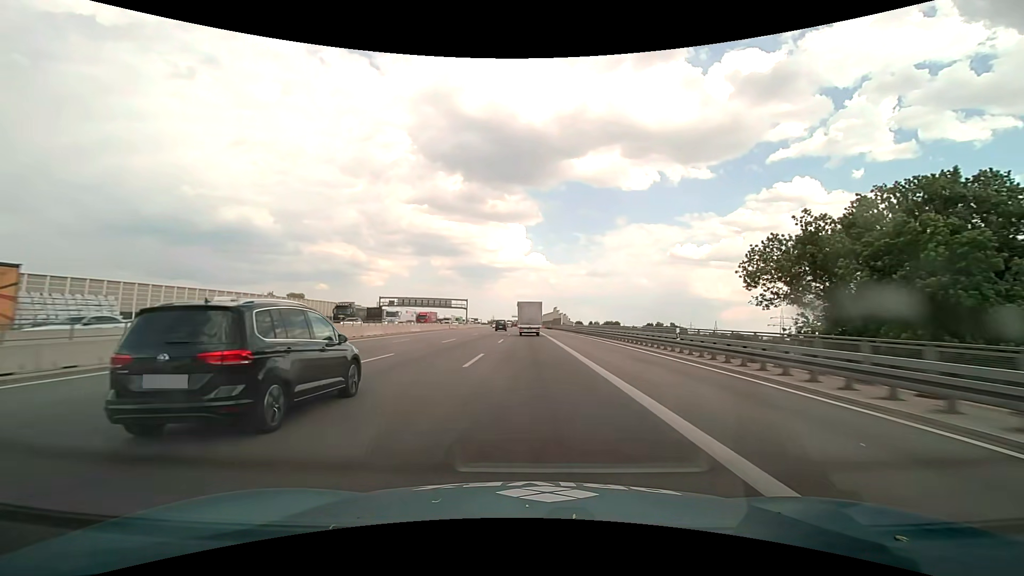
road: motorway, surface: asphalt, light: Day
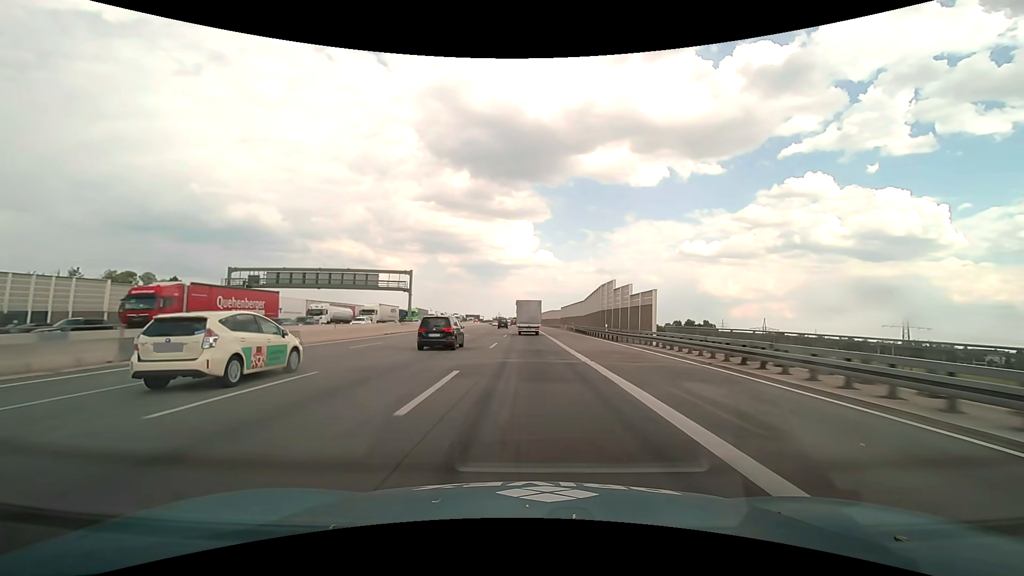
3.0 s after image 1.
(-0.6, +80.0) m; -1°
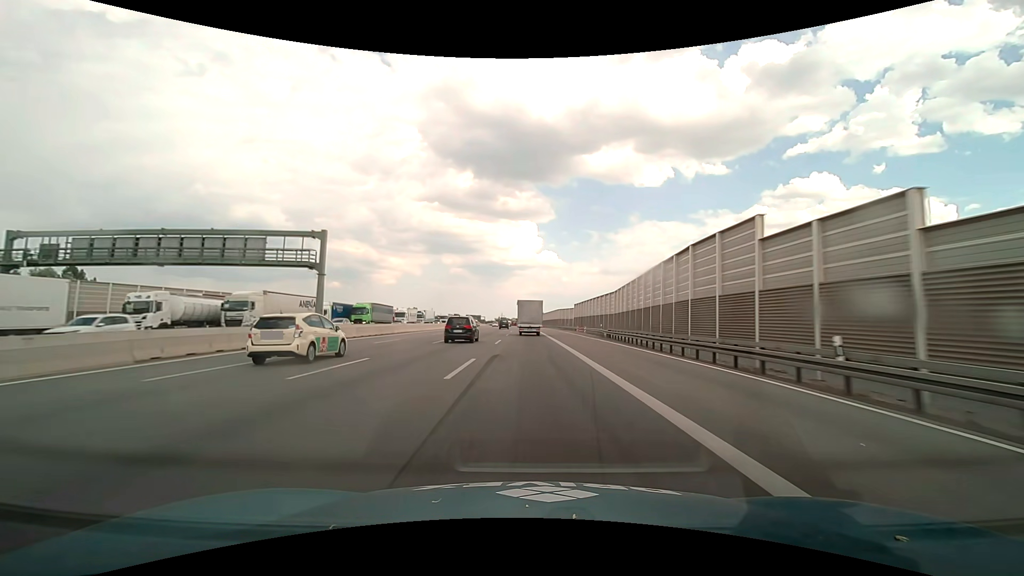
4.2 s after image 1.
(-0.2, +31.9) m; -1°
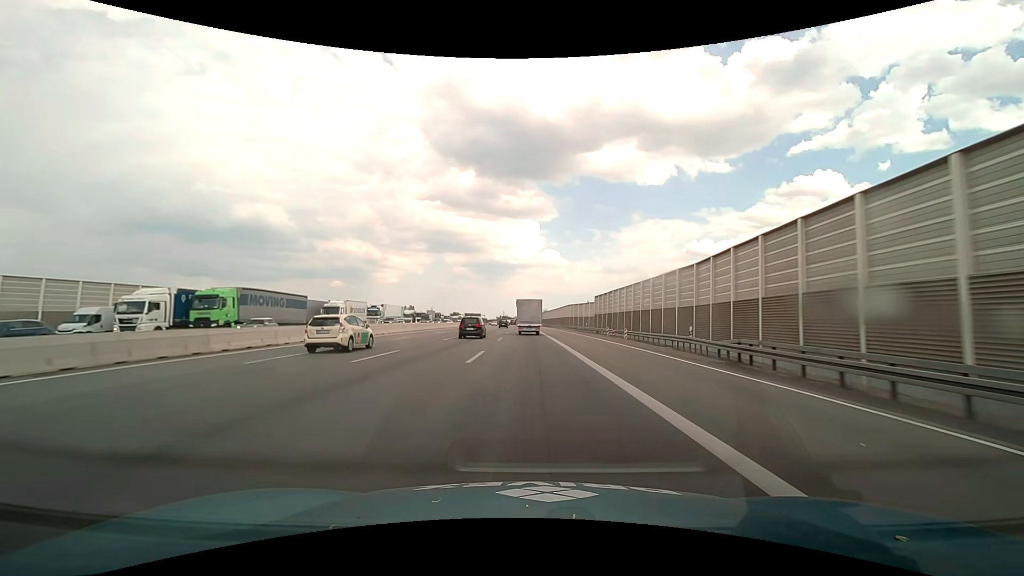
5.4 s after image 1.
(-0.1, +31.8) m; 0°
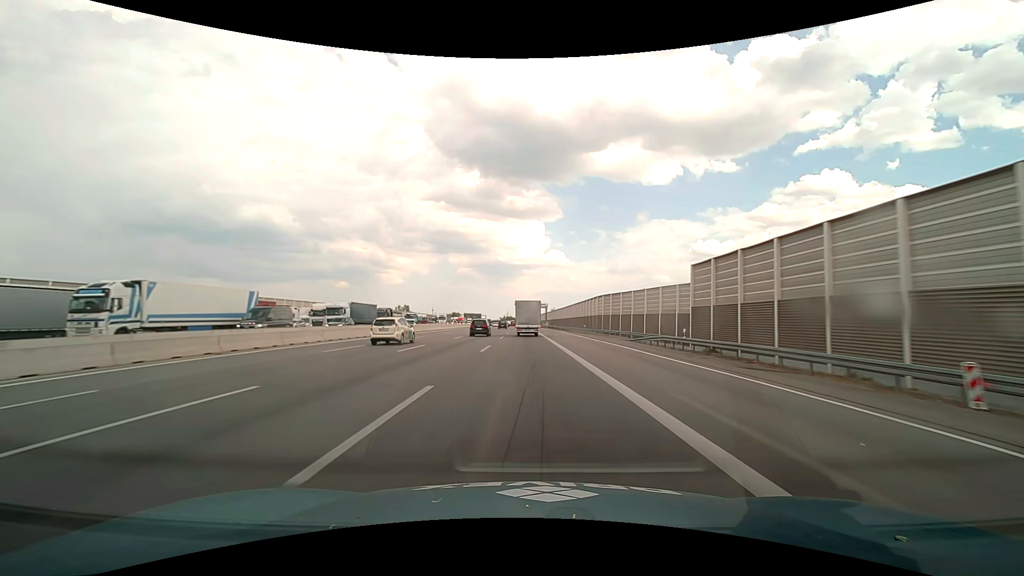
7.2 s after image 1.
(-0.1, +47.7) m; -1°
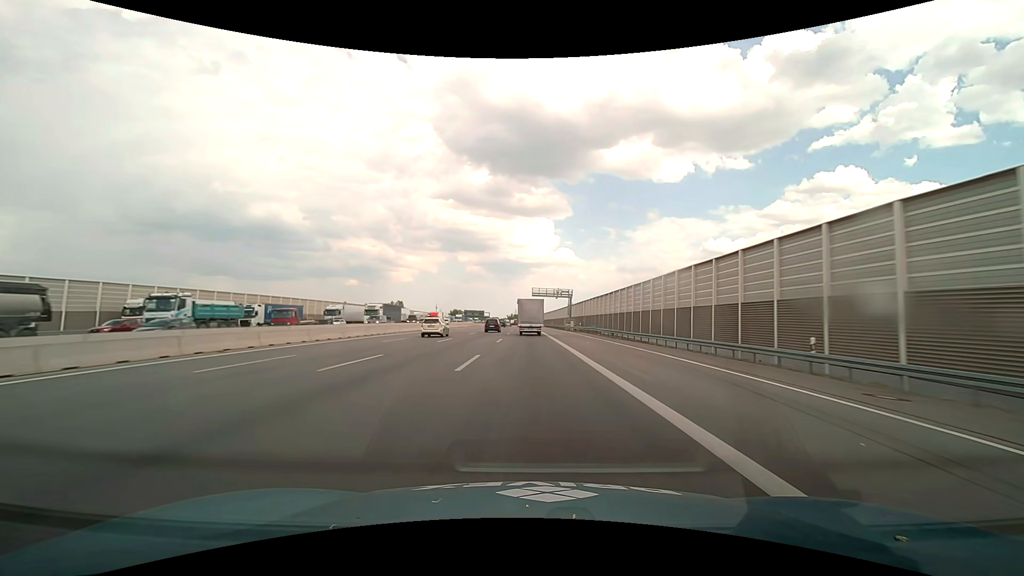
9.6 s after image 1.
(-0.6, +63.5) m; -1°
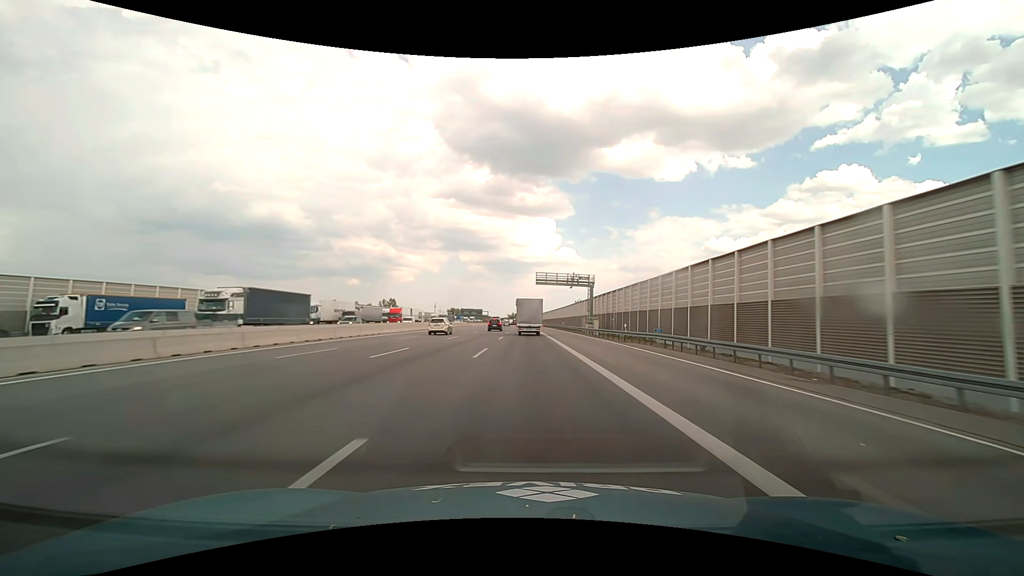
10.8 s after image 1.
(-0.1, +31.6) m; 0°
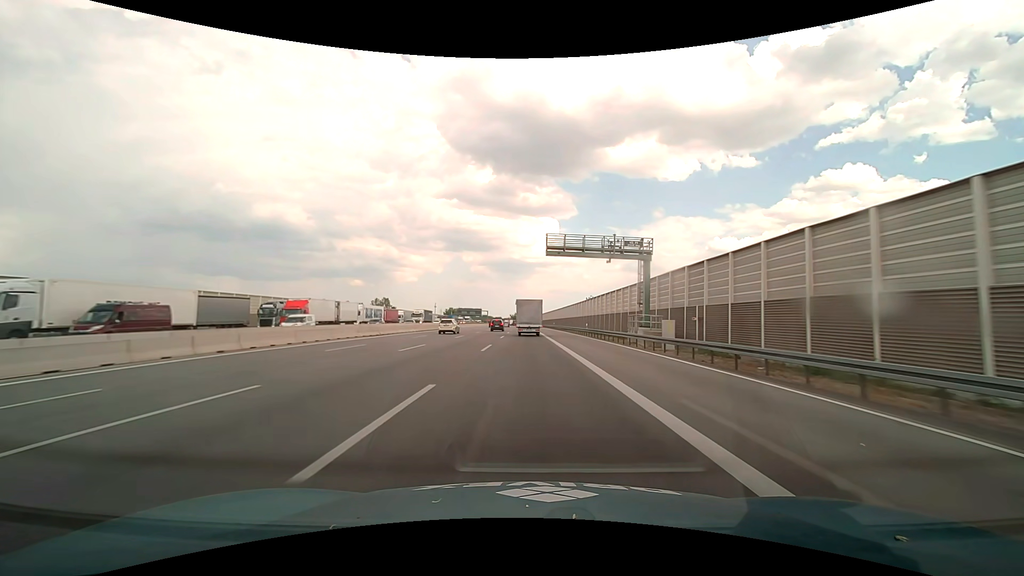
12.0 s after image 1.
(0.0, +31.5) m; 0°
(0, +10) (0, +20) (0, +30) (0, +40) (0, +50) (-1, +60) (-1, +70) (-1, +80) (-1, +90) (-1, +100) m
